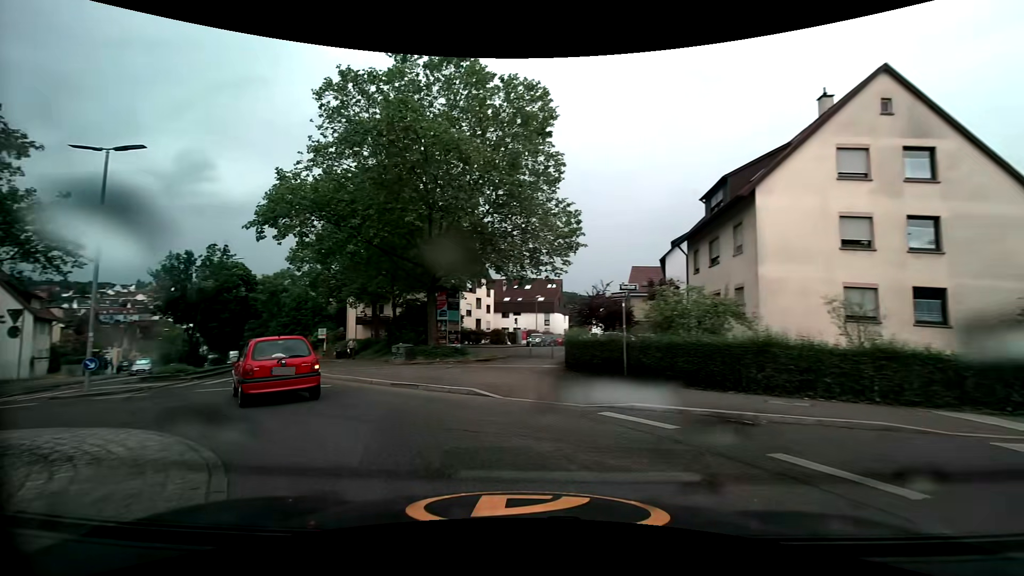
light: Day
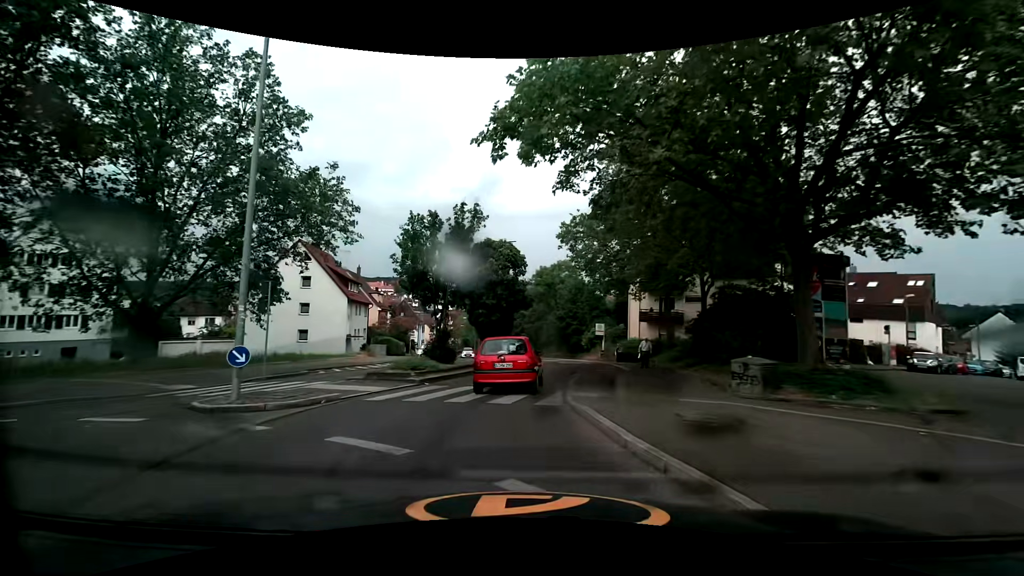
(-3.5, +10.7) m; -31°
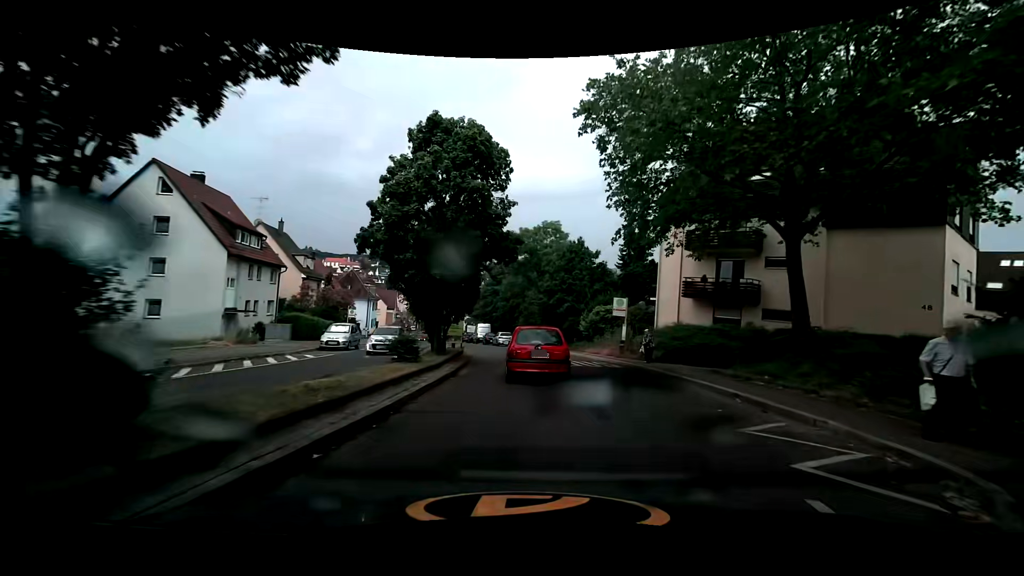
(-0.3, +17.6) m; +4°
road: secondary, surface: asphalt
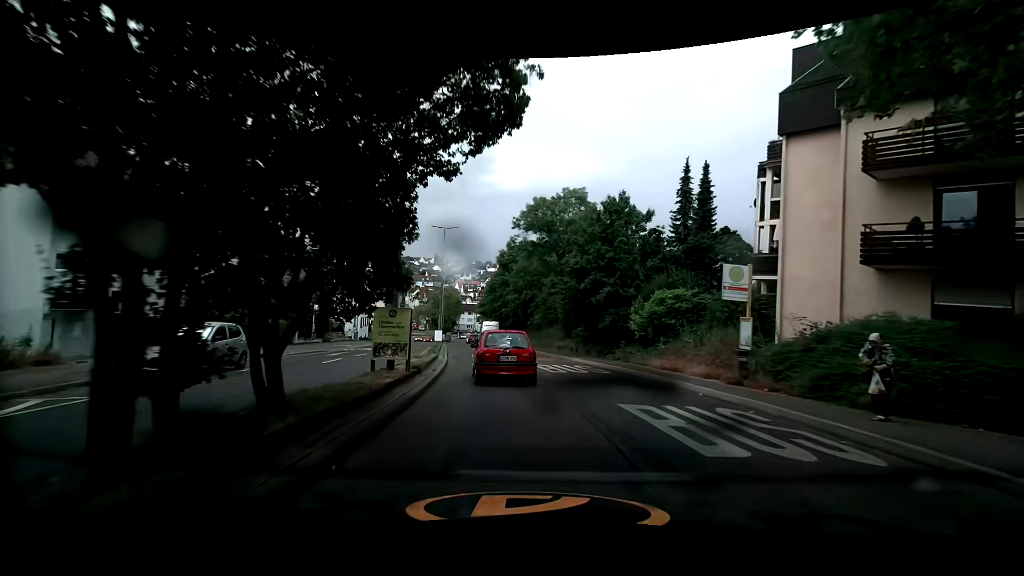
(-0.1, +14.0) m; -2°
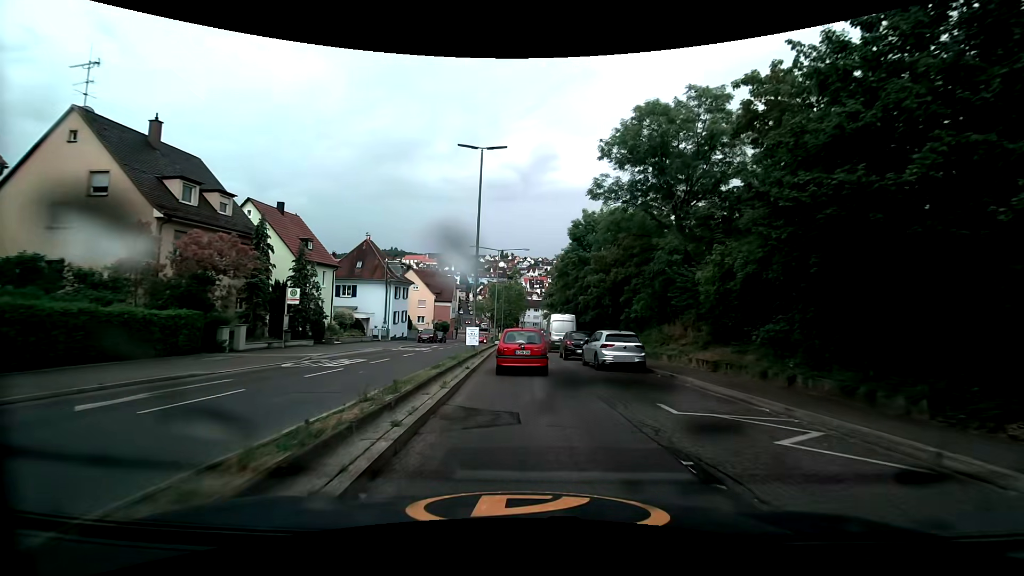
(-1.4, +18.8) m; -8°
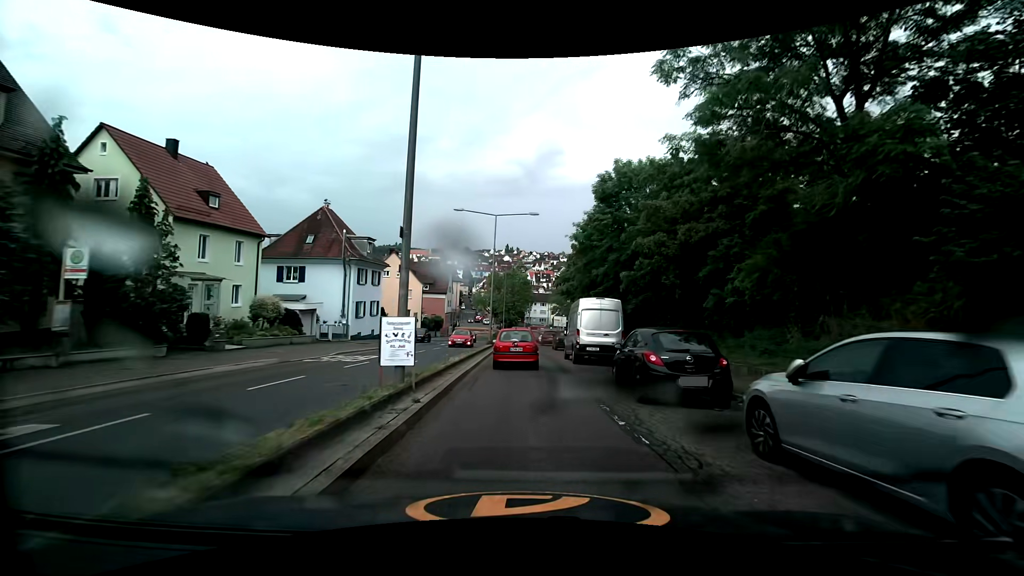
(-0.2, +15.2) m; -1°
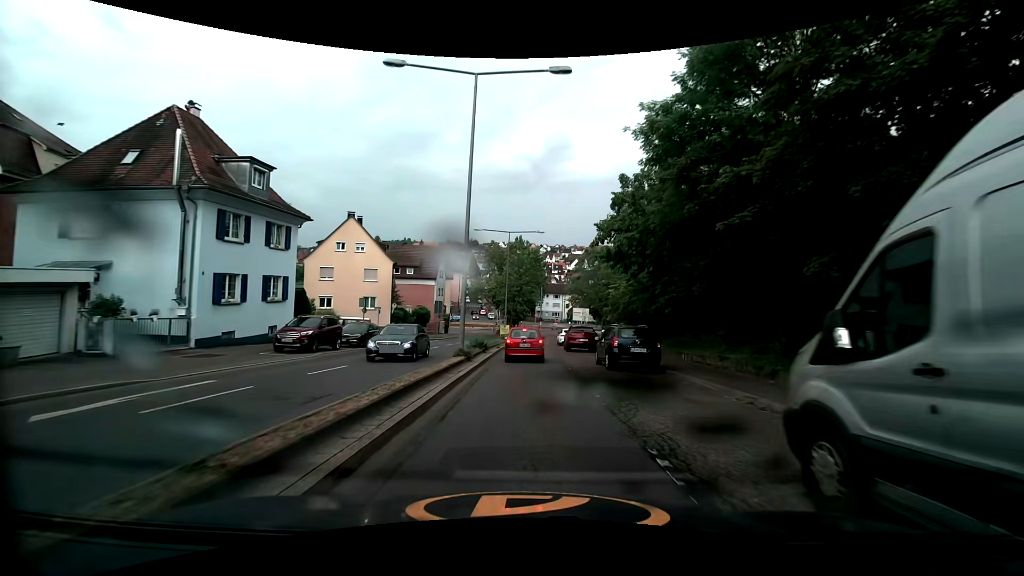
(-0.2, +21.3) m; -1°
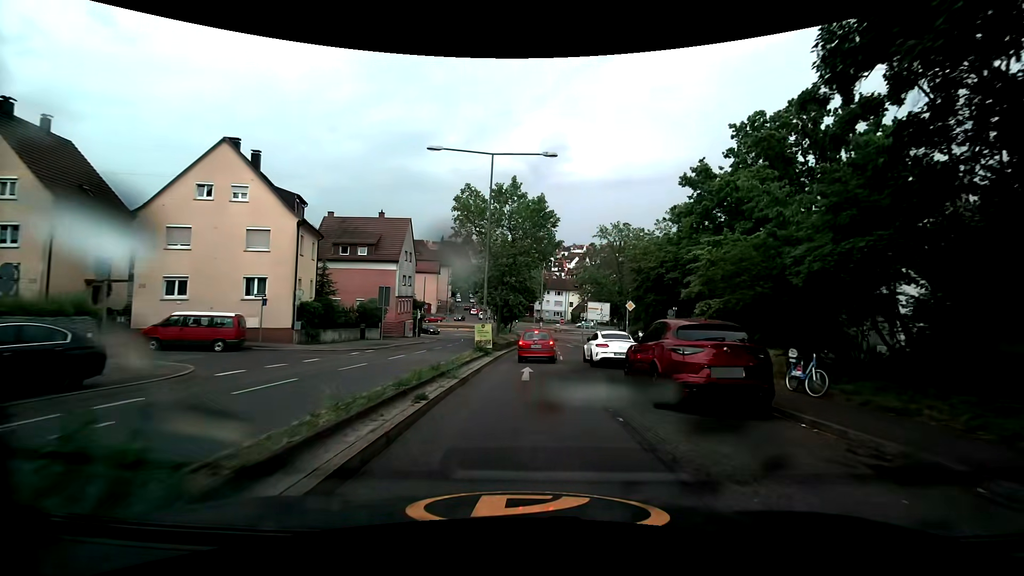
(-0.1, +21.4) m; 0°
(0, +10) (0, +20) (+1, +30) (+1, +40) (+1, +50) (+1, +60) (0, +70) (-1, +80) (-2, +90) (-3, +100) m
